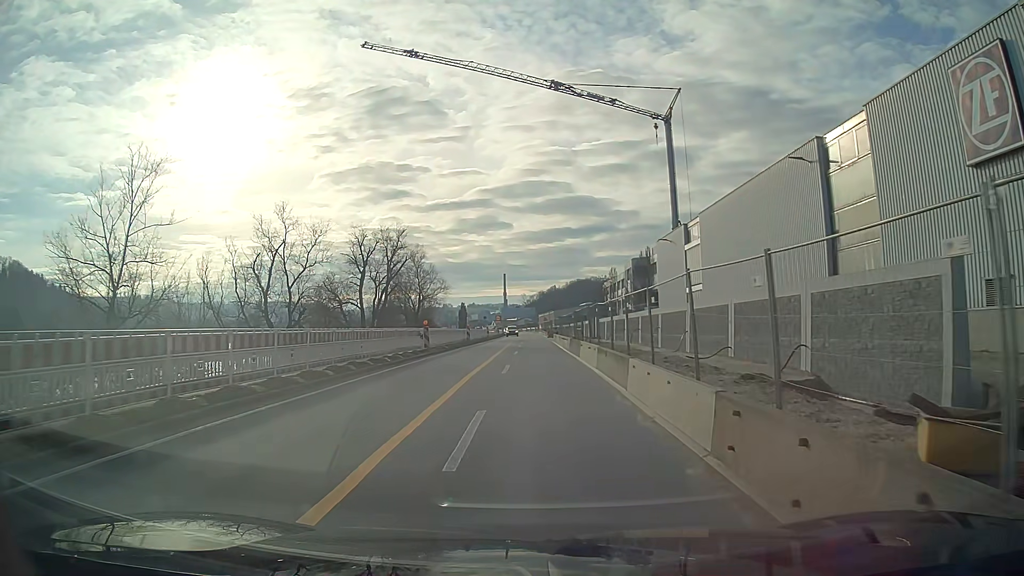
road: primary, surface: asphalt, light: Day
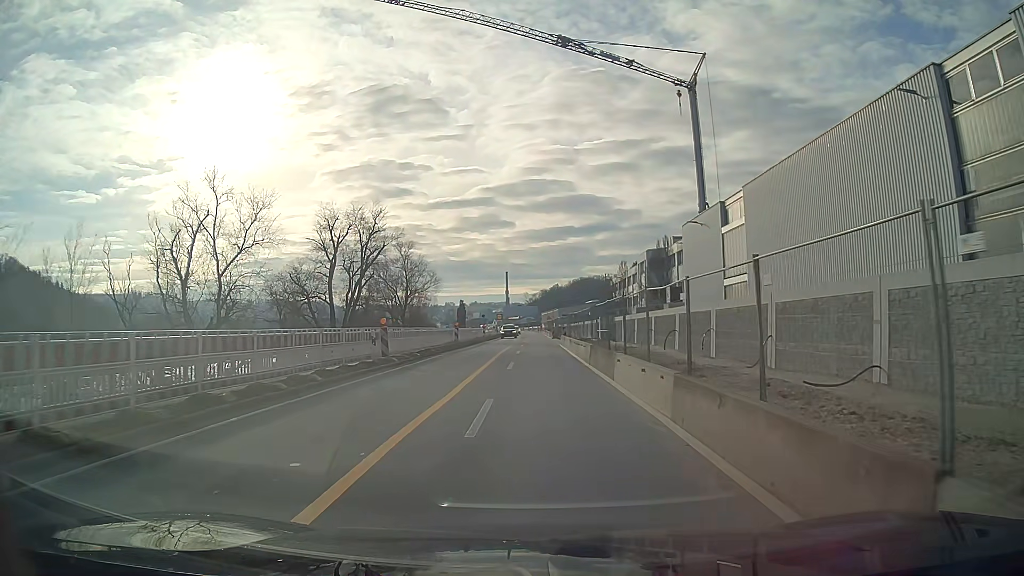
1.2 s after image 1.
(0.0, +9.9) m; 0°
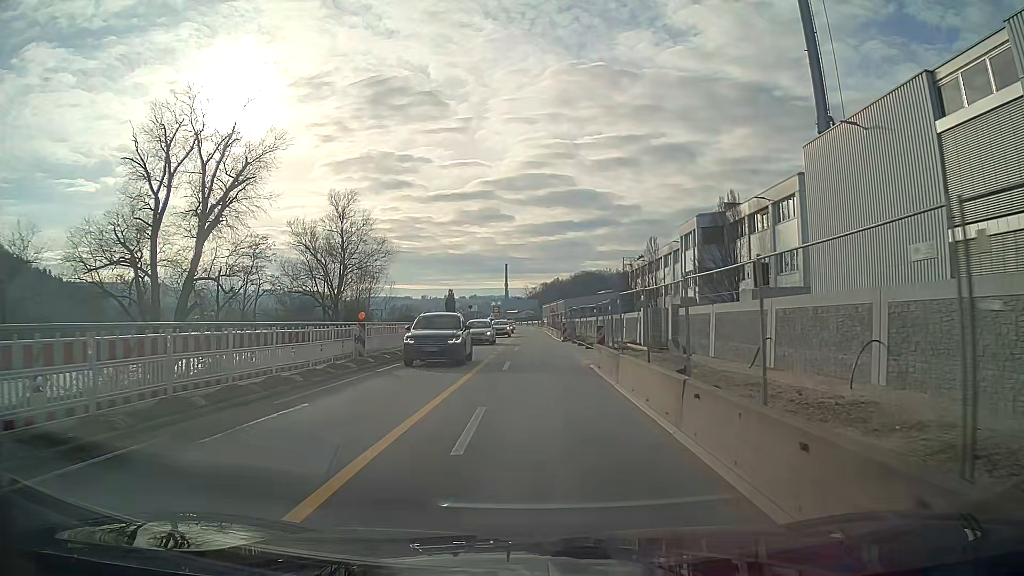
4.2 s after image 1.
(0.0, +25.0) m; 0°
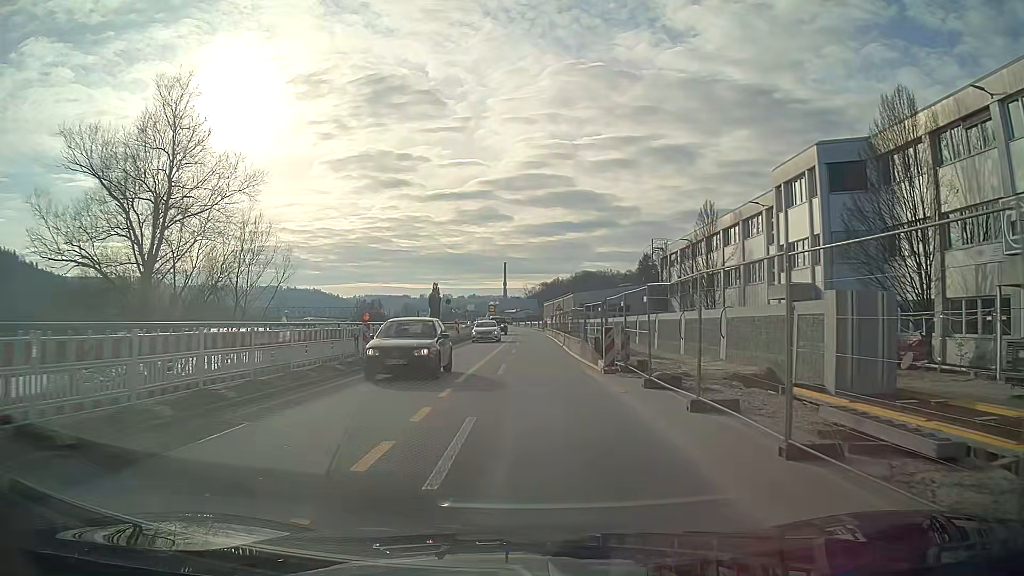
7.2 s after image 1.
(0.0, +25.1) m; 0°
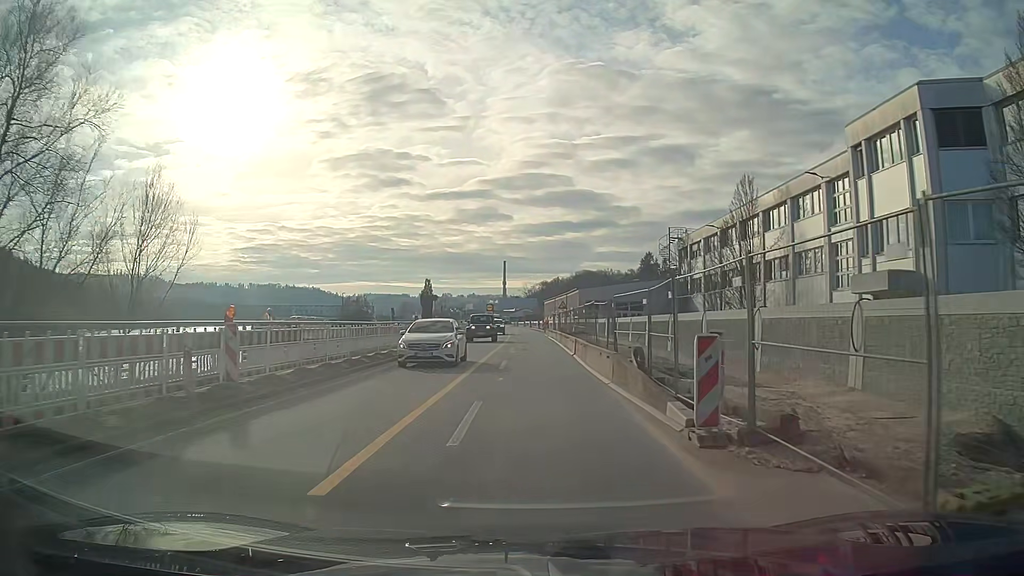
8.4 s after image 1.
(0.0, +10.0) m; 0°
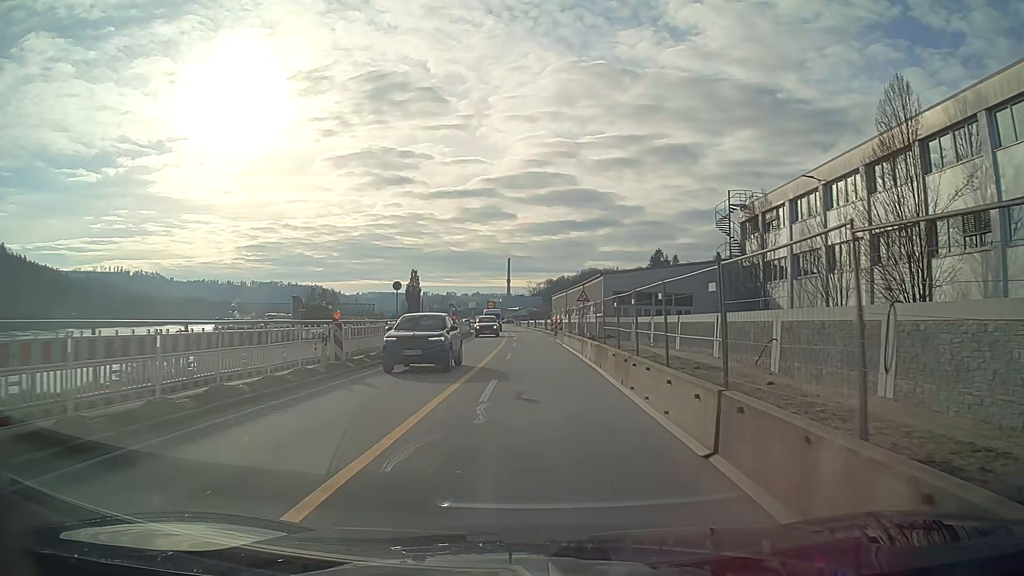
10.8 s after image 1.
(0.0, +19.9) m; 0°
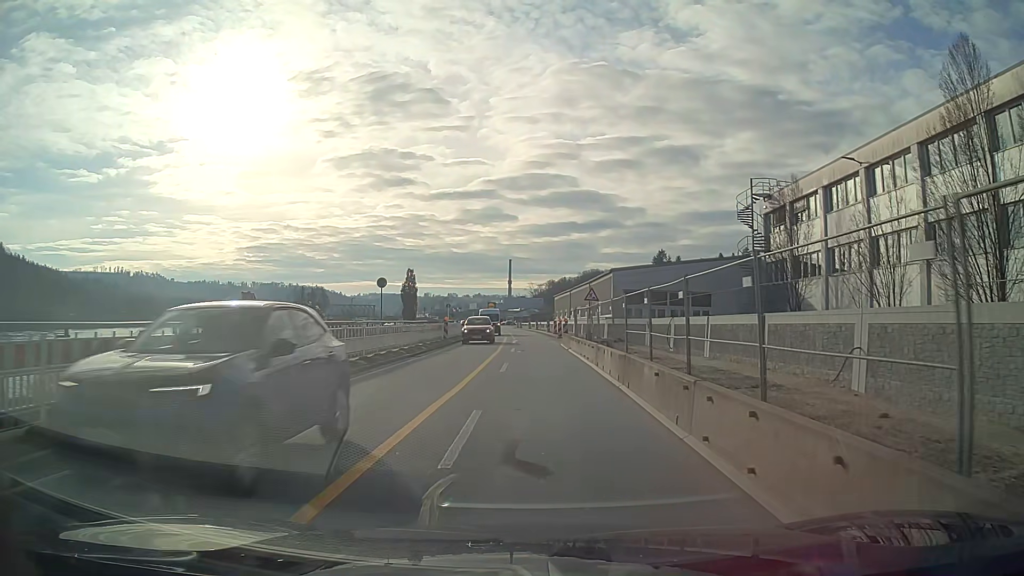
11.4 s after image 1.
(0.0, +5.0) m; 0°
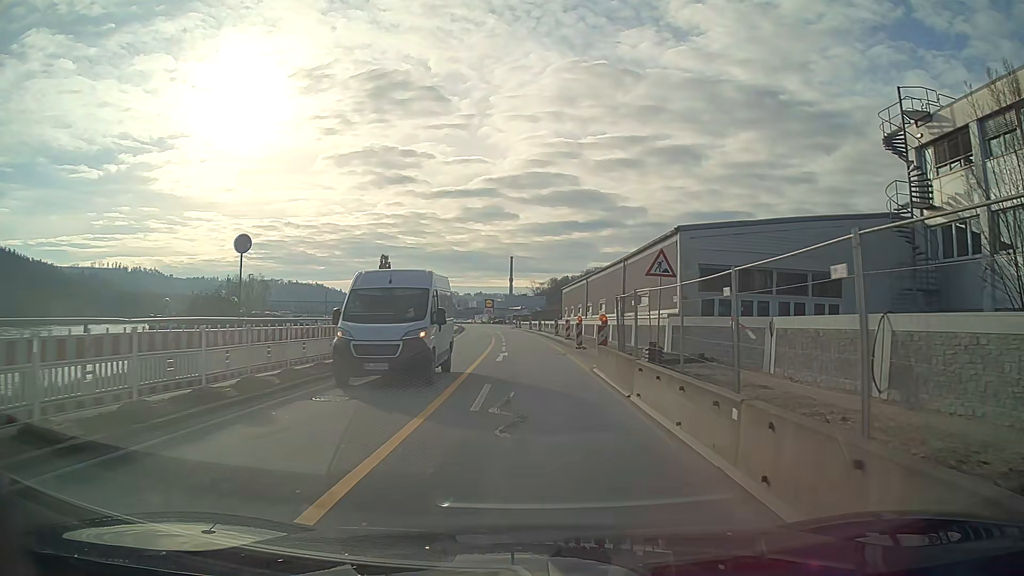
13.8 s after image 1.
(0.0, +19.8) m; 0°
(0, +10) (0, +20) (0, +30) (-1, +40) (-1, +50) (-2, +60) (-3, +70) (-3, +80) (-4, +90) (-5, +100) m
